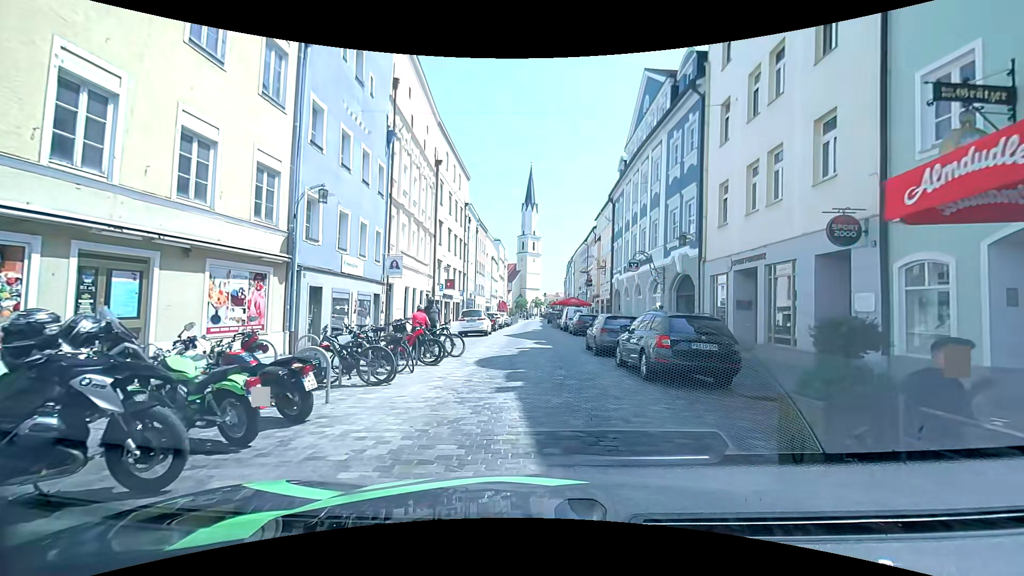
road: residential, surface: sett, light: Day
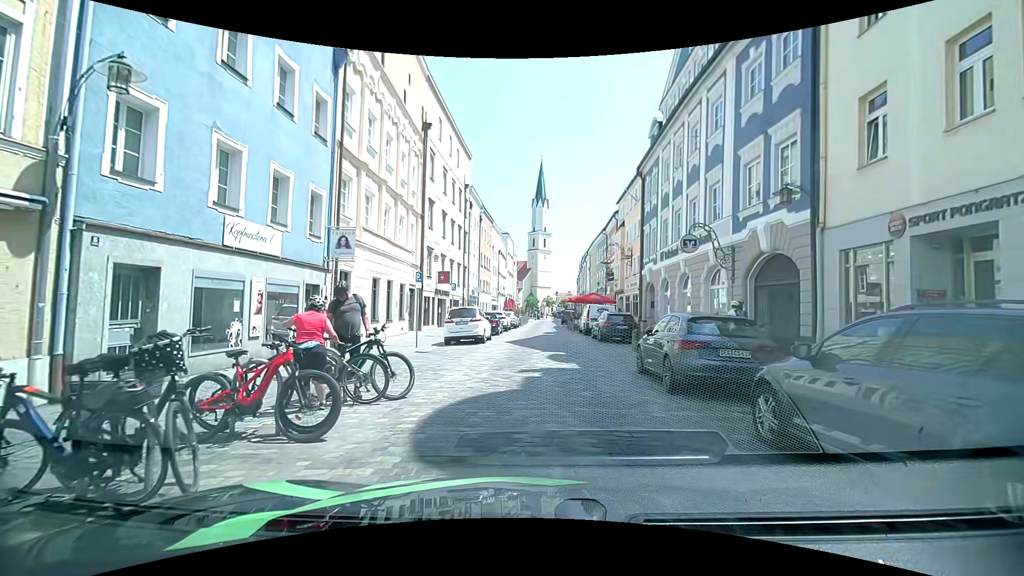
(0.0, +7.8) m; -2°
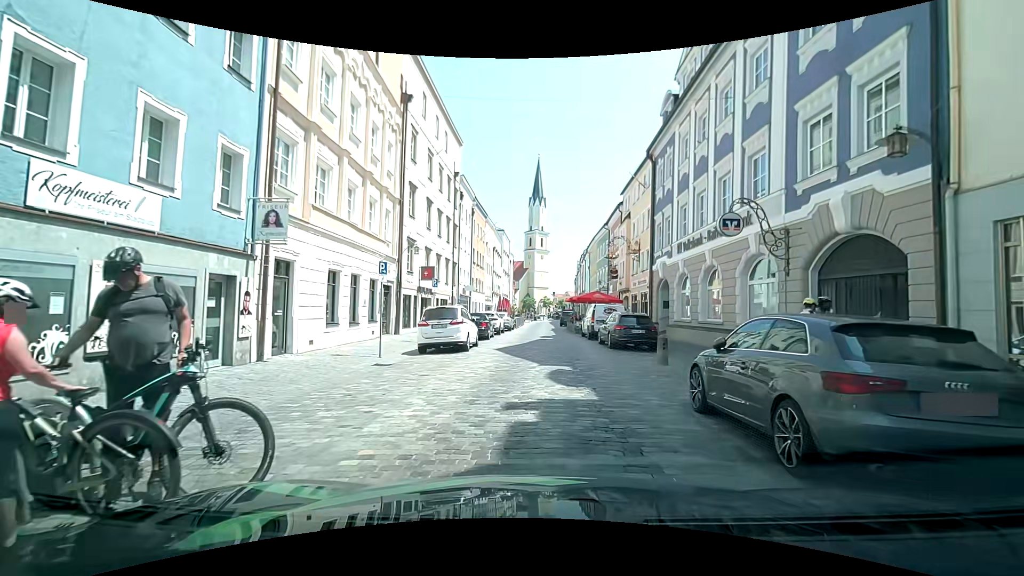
(+0.2, +4.3) m; +2°
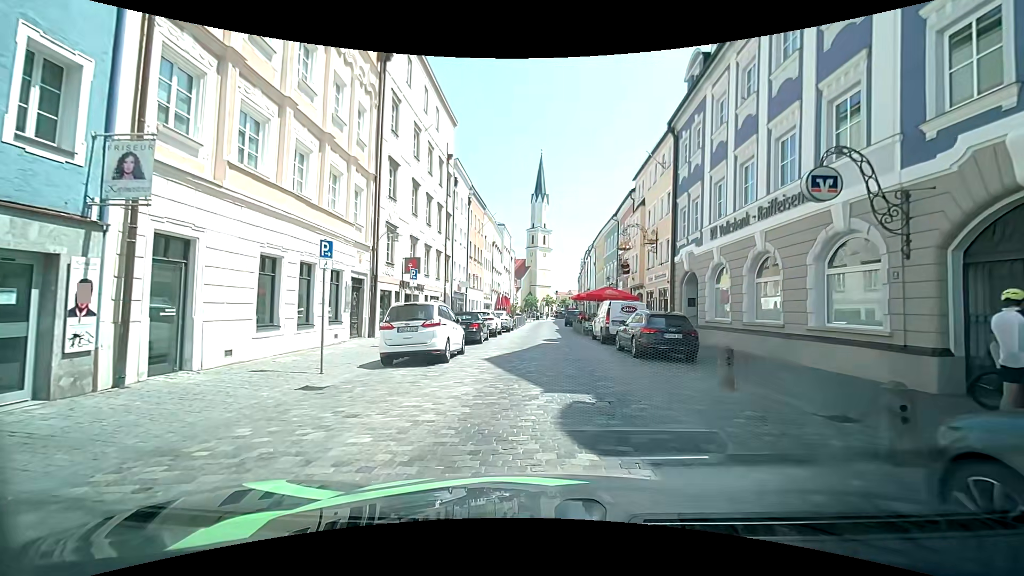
(0.0, +4.5) m; 0°
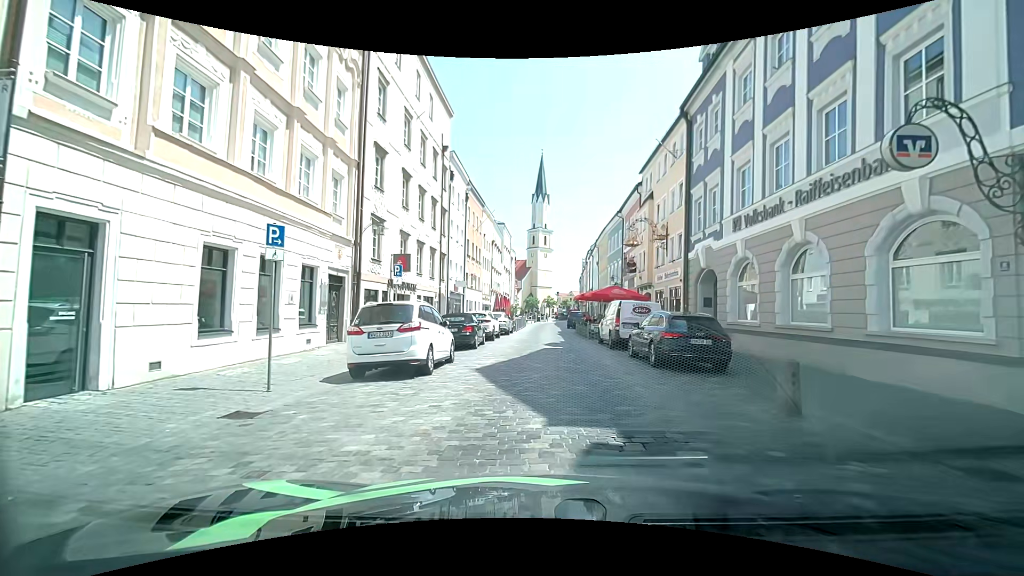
(0.0, +2.3) m; +1°
